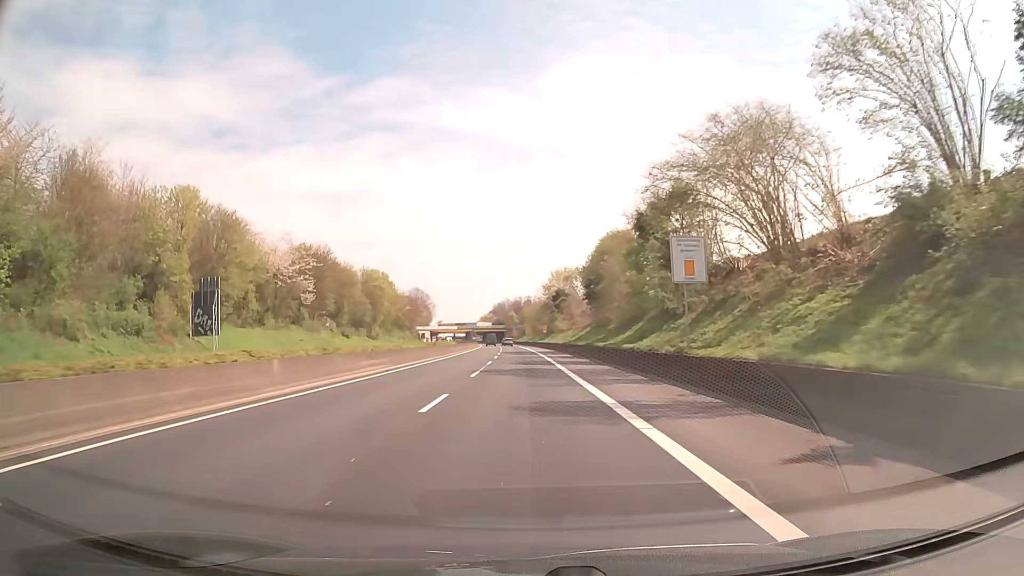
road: trunk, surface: asphalt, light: Day
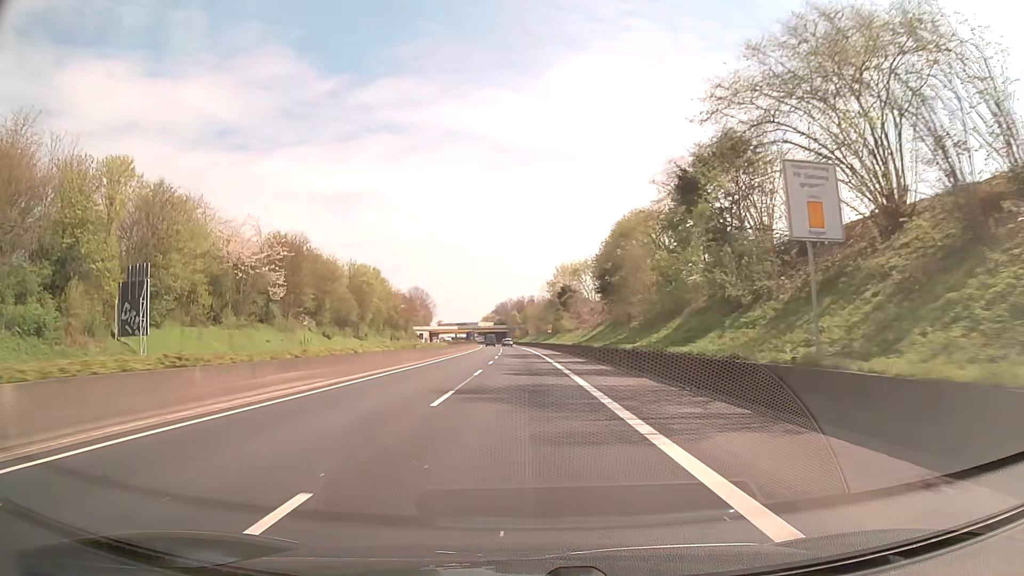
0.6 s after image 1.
(0.0, +10.6) m; 0°
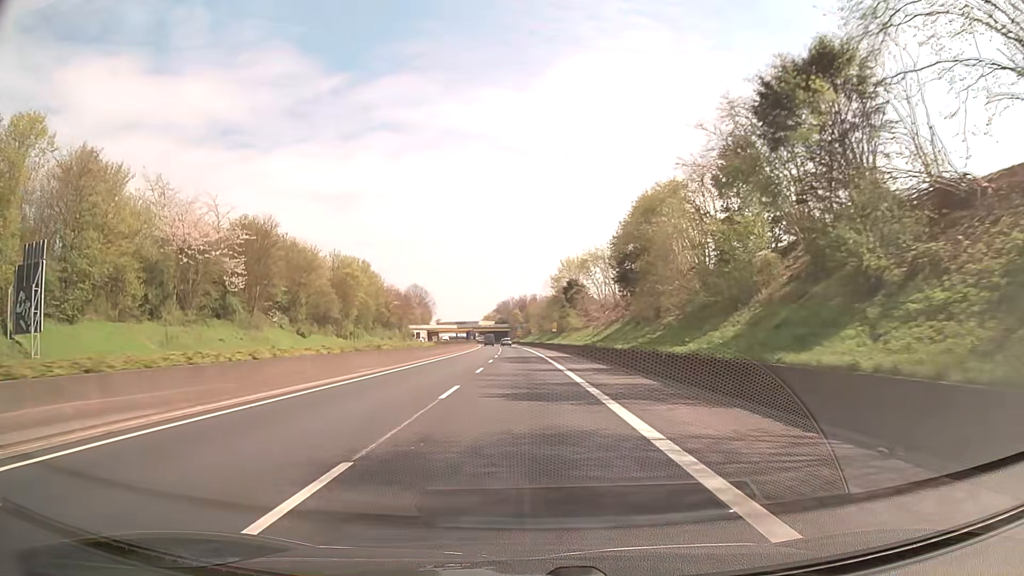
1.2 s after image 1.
(0.0, +10.6) m; 0°
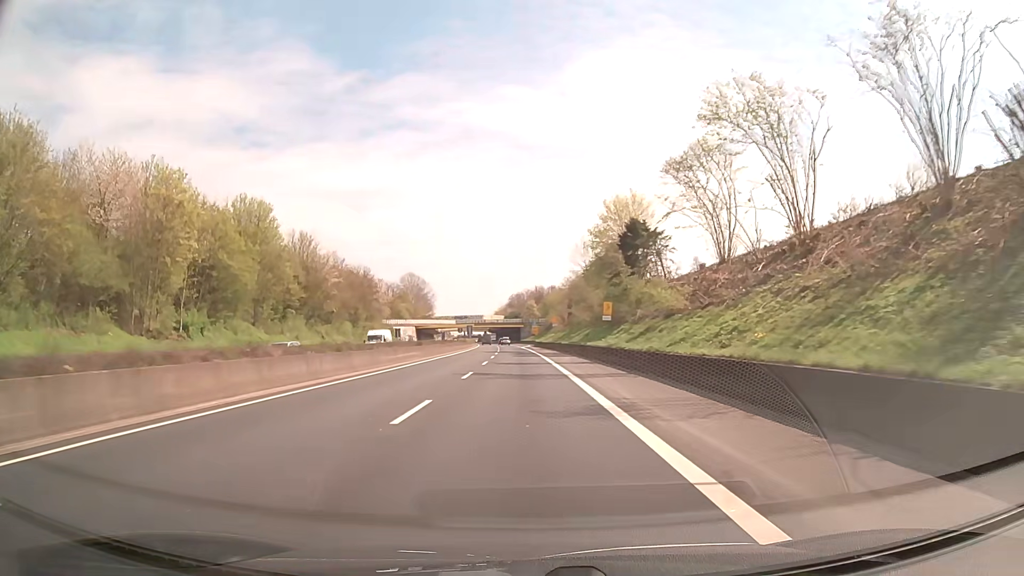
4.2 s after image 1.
(-0.4, +53.3) m; -1°
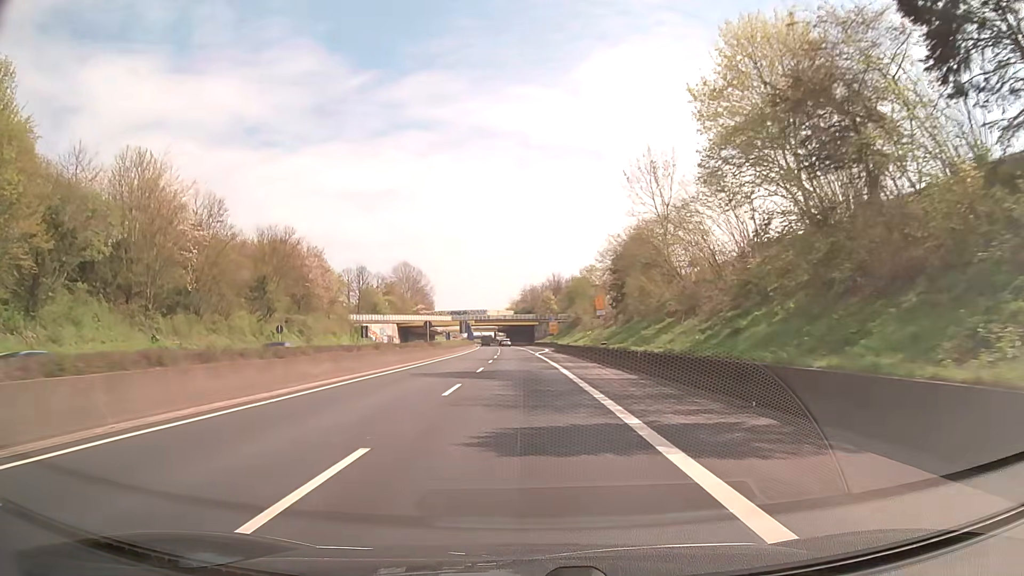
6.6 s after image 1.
(-0.4, +42.7) m; -1°
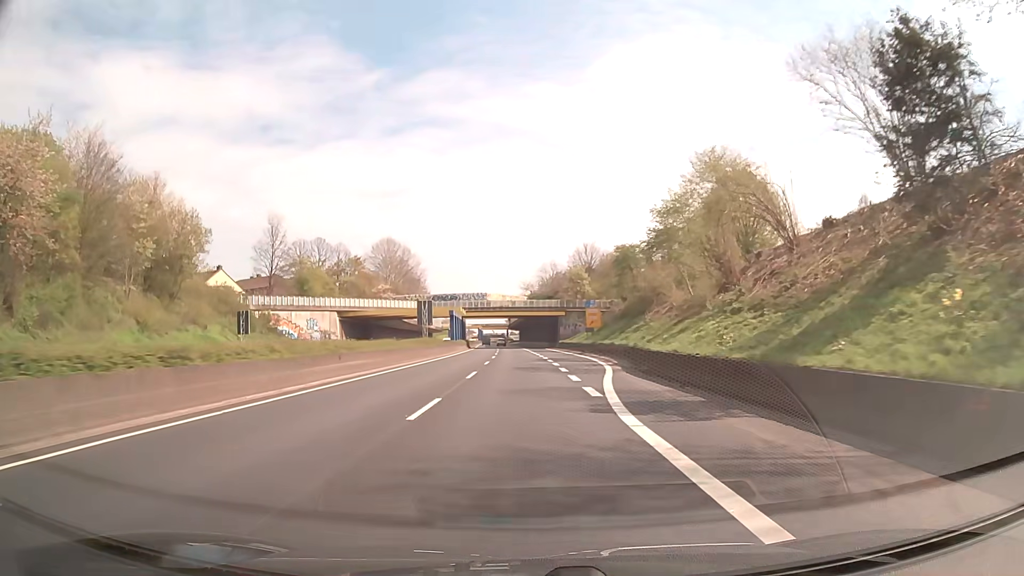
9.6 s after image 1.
(-0.9, +53.5) m; -2°
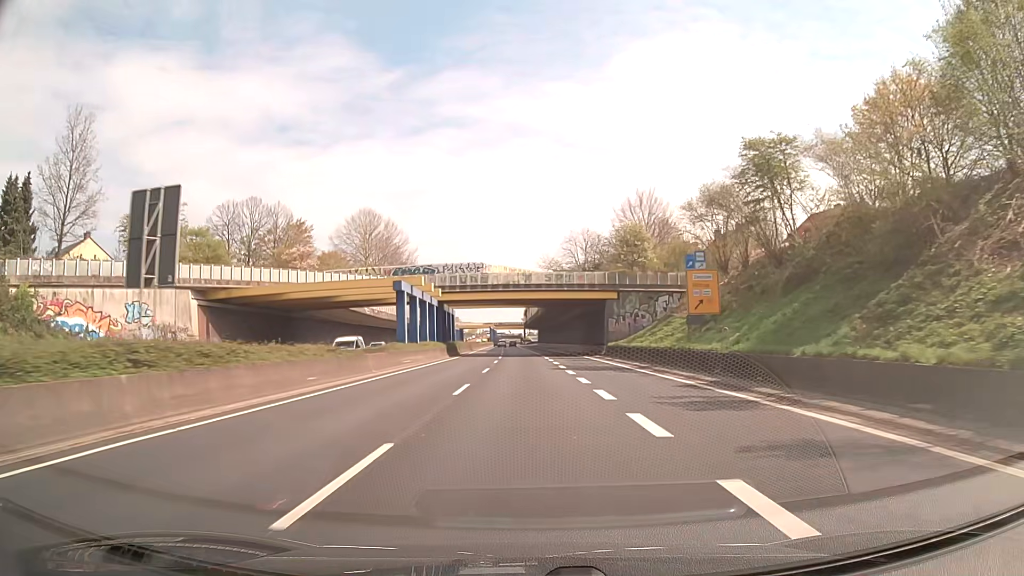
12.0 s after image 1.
(-0.4, +43.0) m; -1°
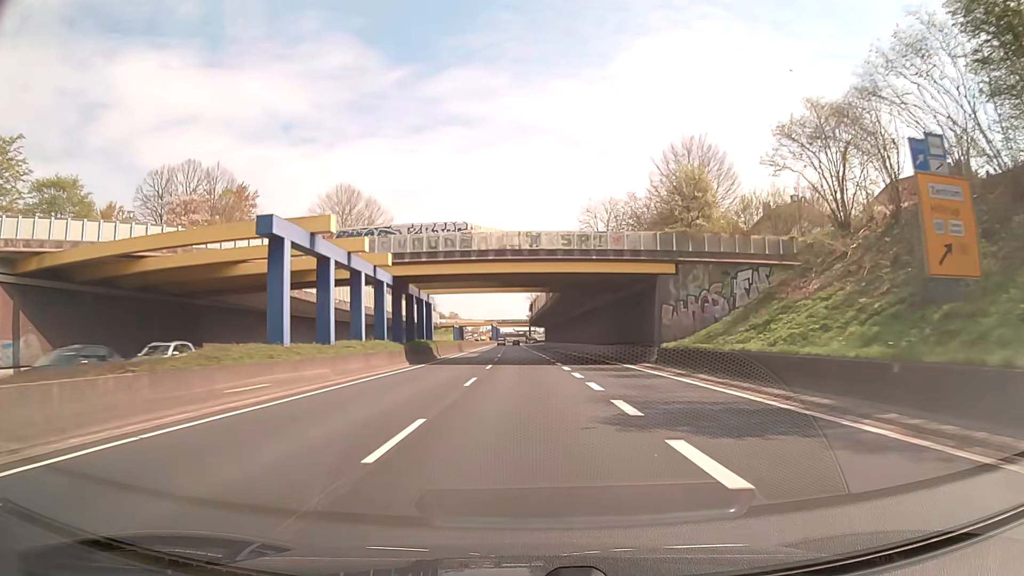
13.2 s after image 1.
(-0.1, +21.6) m; 0°
(0, +10) (0, +20) (0, +30) (0, +40) (-1, +50) (-1, +60) (-2, +70) (-2, +80) (-2, +90) (-3, +100) m
